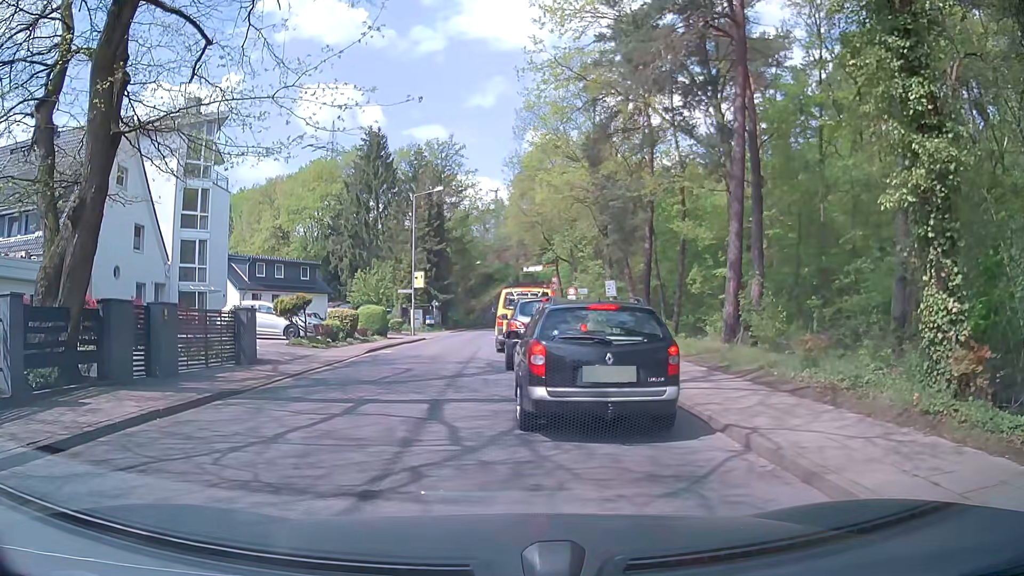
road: tertiary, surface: asphalt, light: Day
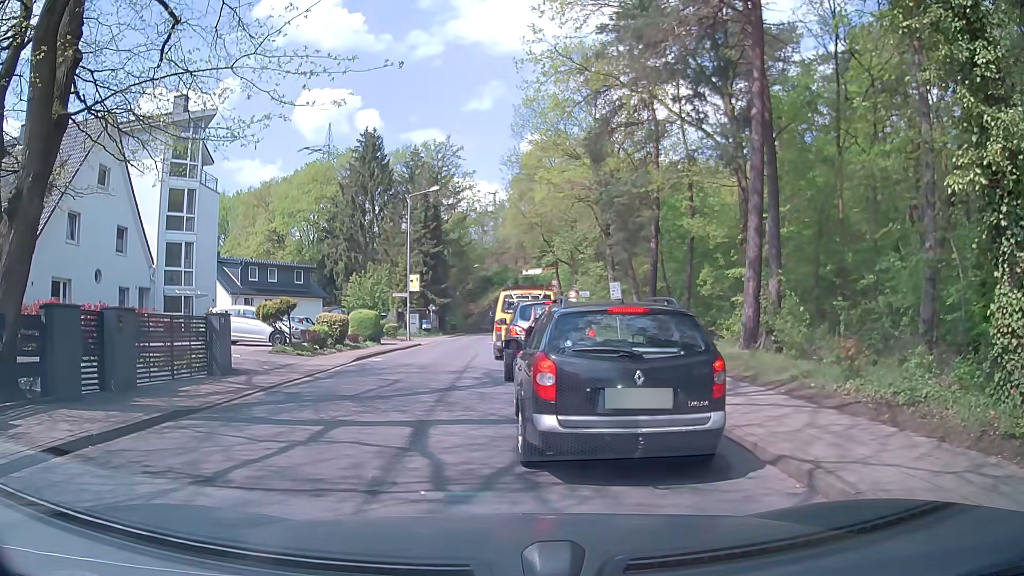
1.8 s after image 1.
(0.0, +1.5) m; 0°
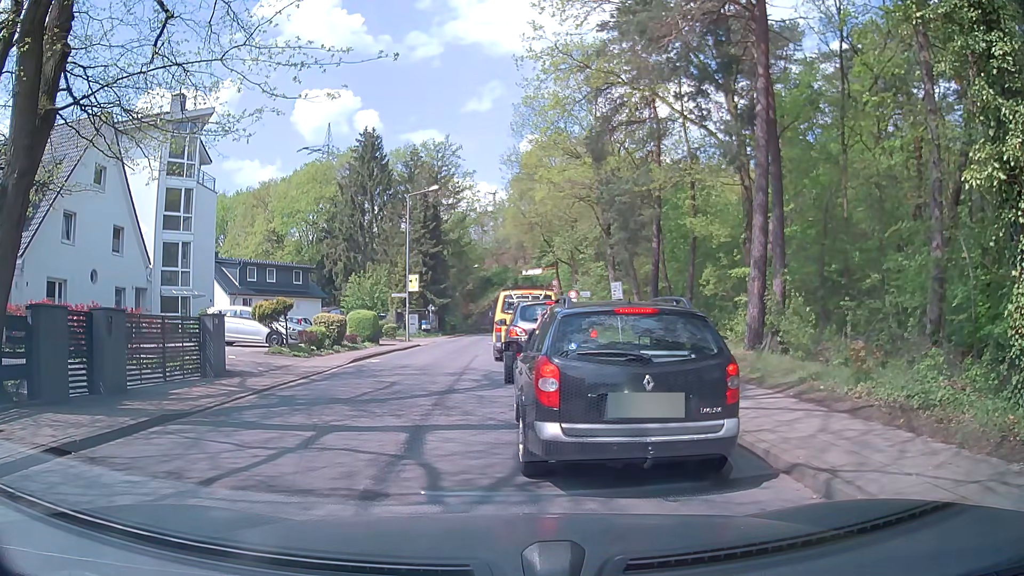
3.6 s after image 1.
(0.0, +0.4) m; 0°
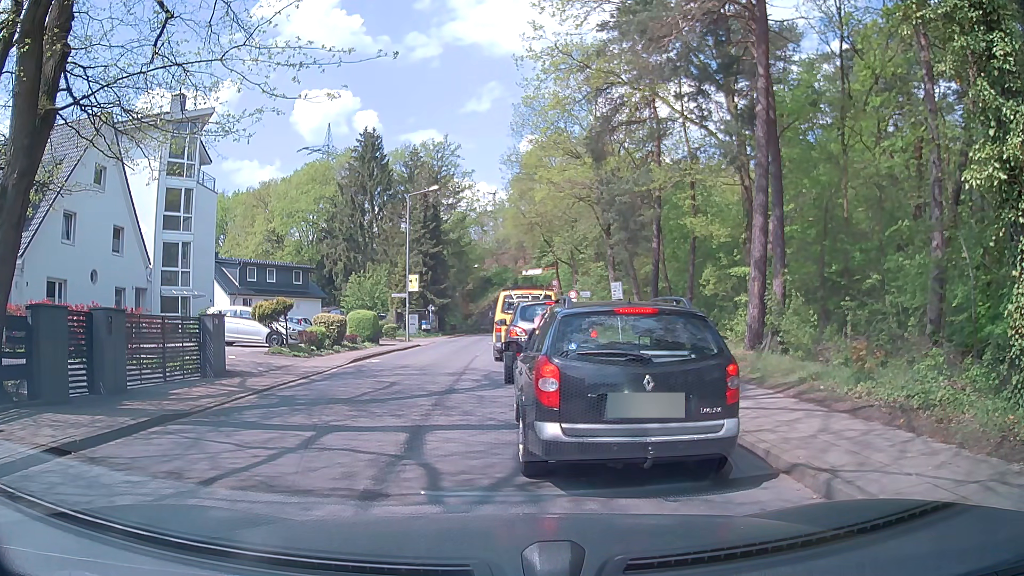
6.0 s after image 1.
(0.0, 0.0) m; 0°
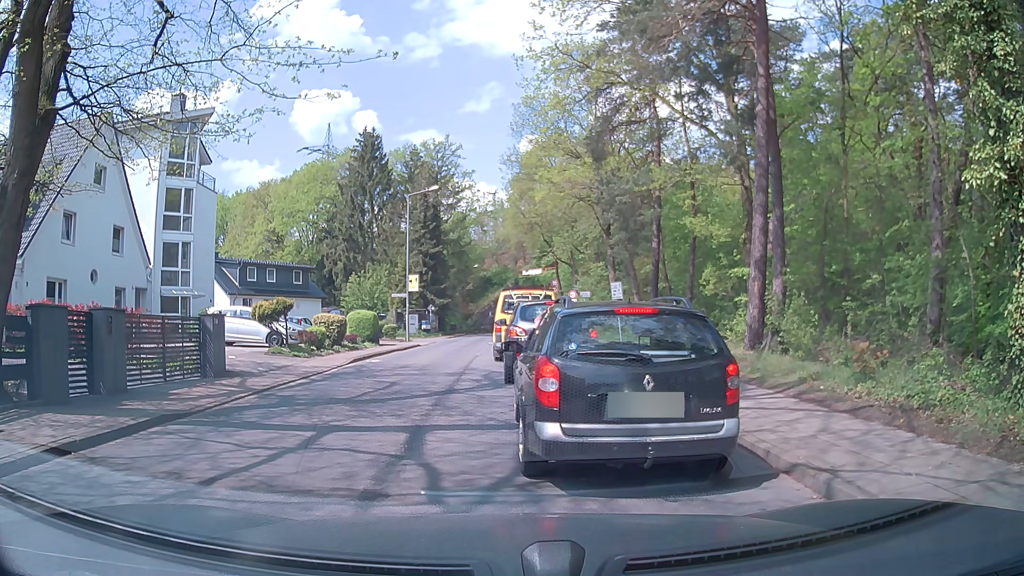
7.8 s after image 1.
(0.0, 0.0) m; 0°
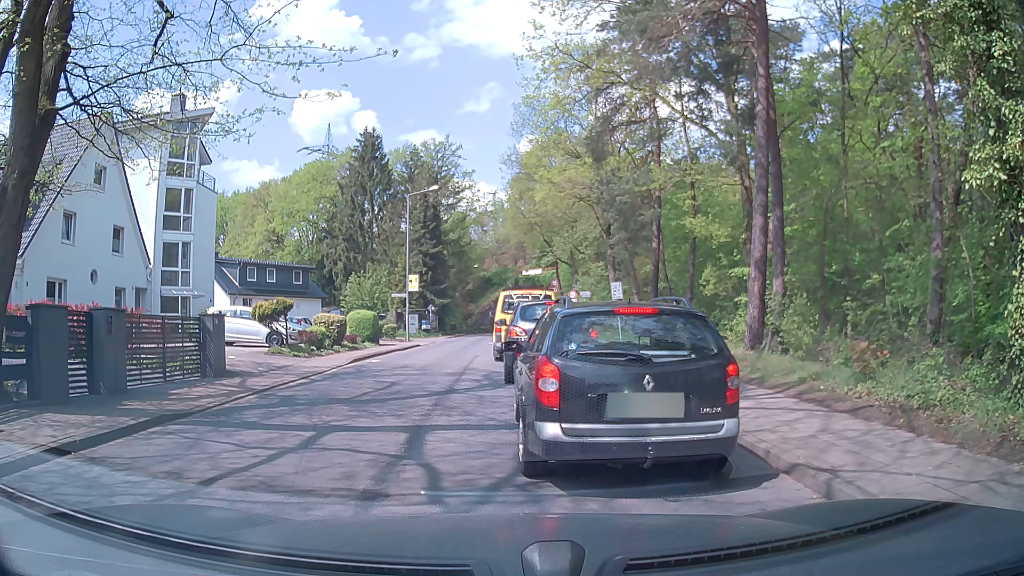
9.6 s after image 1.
(0.0, 0.0) m; 0°
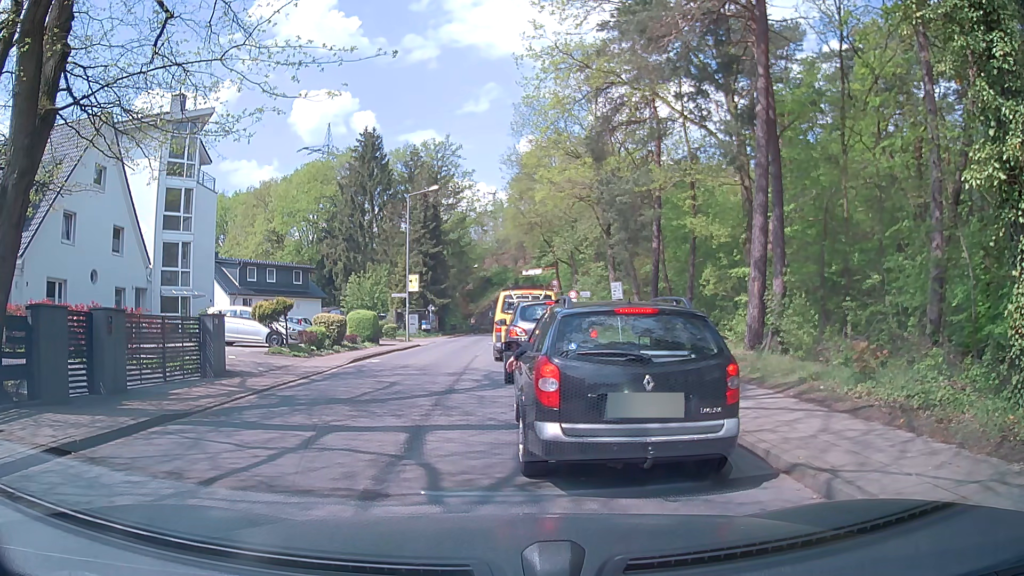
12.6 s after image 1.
(0.0, 0.0) m; 0°
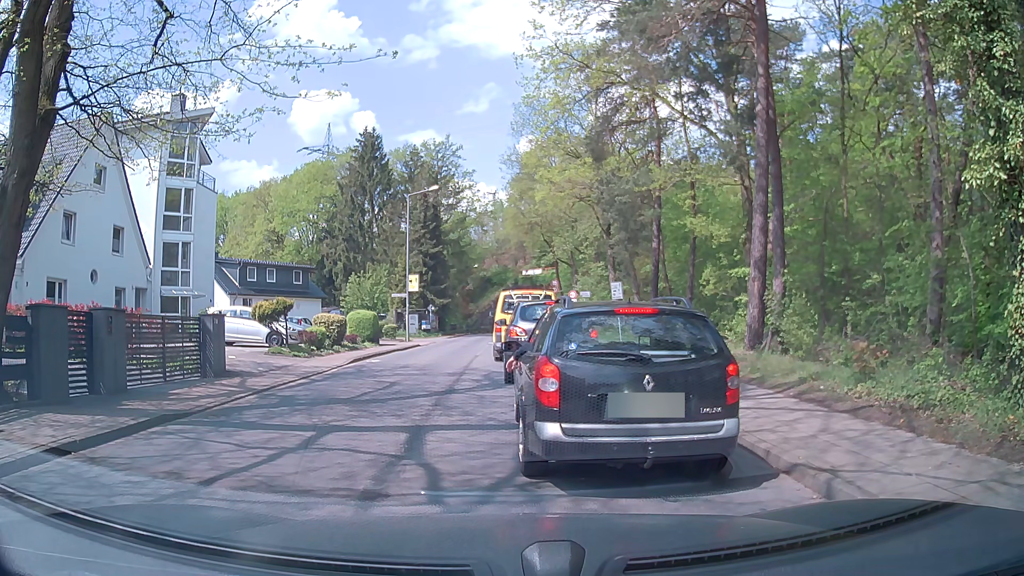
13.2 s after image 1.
(0.0, 0.0) m; 0°
